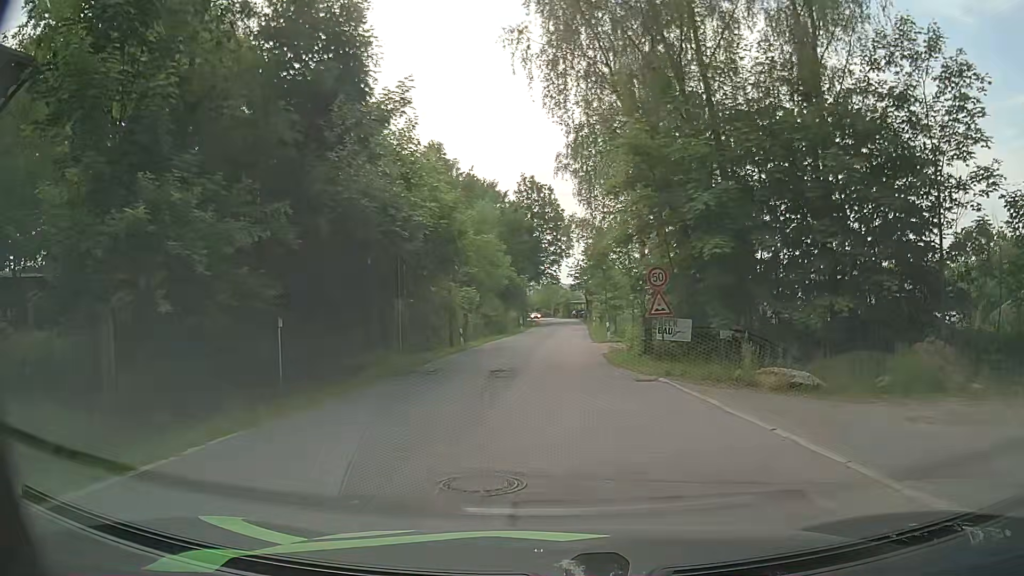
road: unclassified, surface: asphalt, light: Day
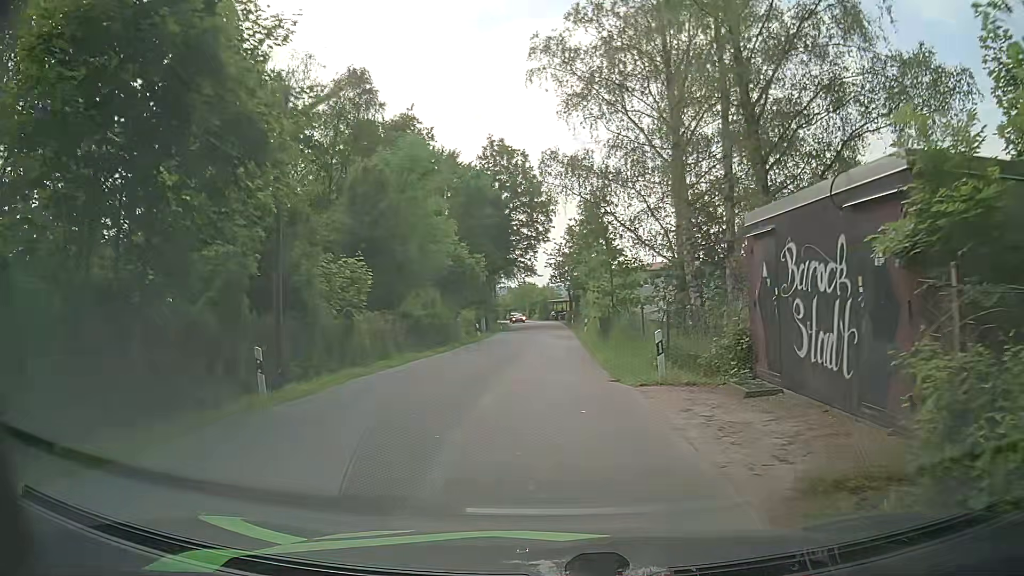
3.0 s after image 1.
(+0.2, +21.0) m; +1°
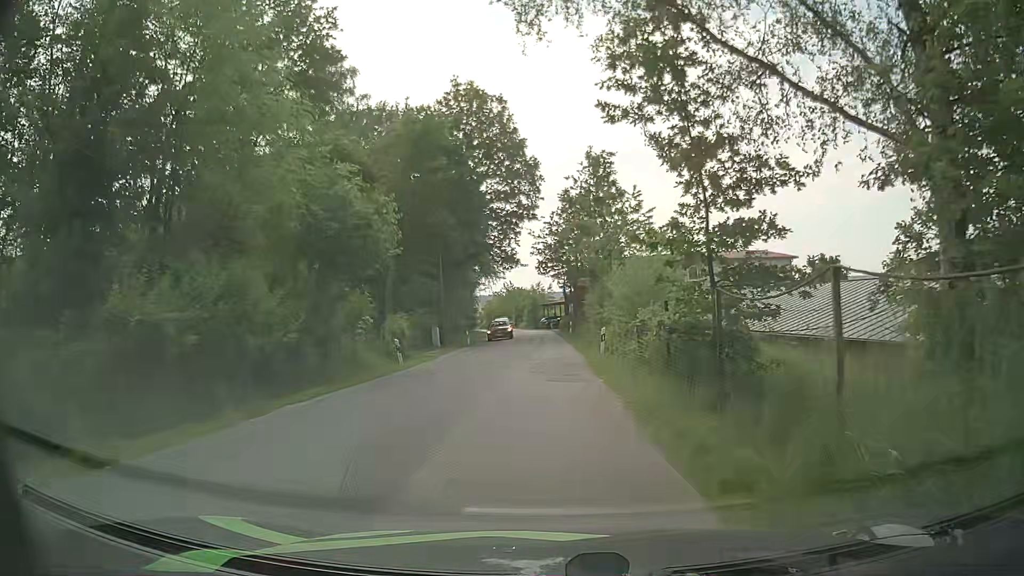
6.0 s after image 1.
(+0.6, +20.8) m; +2°
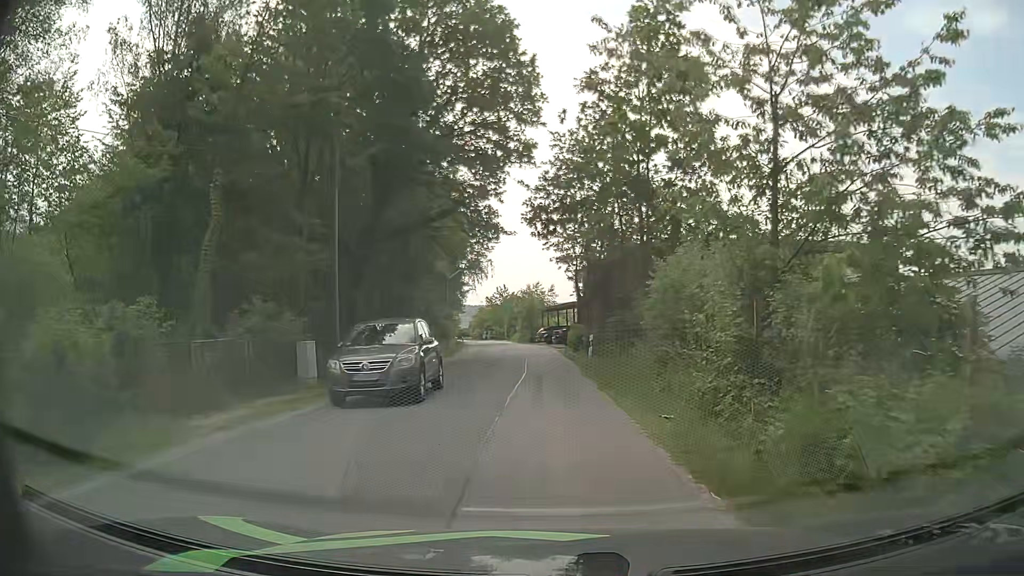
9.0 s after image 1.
(-0.1, +21.7) m; 0°
(0, +10) (0, +20) (0, +30) (-1, +40) (-2, +50) (-3, +60) (-4, +70) (-6, +80) (-7, +90) (-8, +100) m
